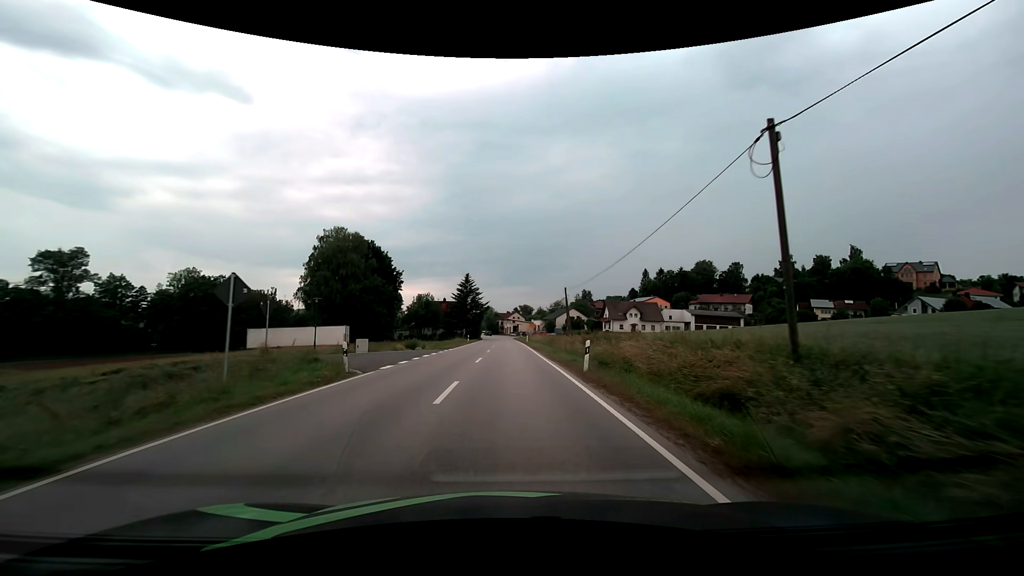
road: secondary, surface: asphalt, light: Day
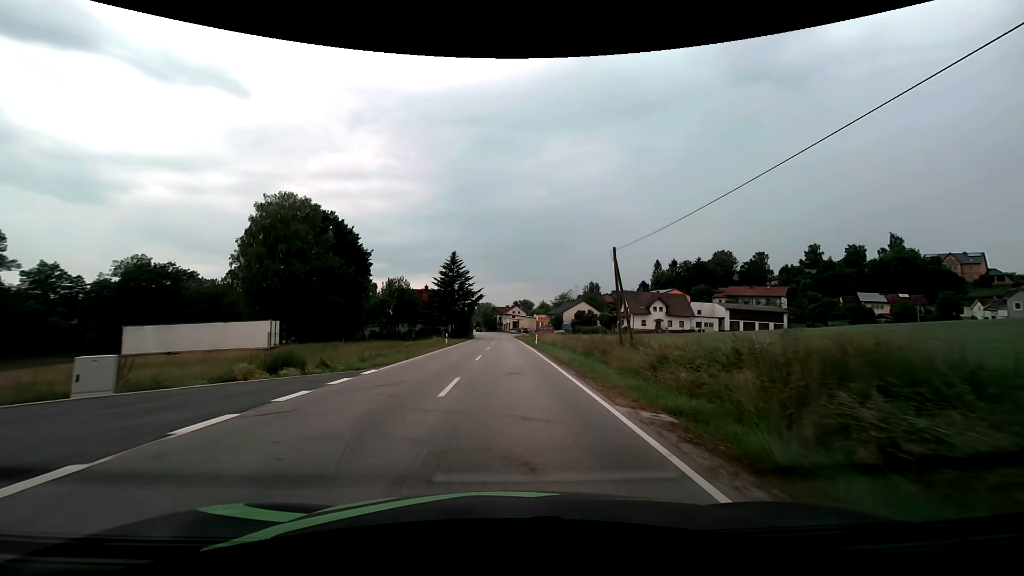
(0.0, +23.0) m; 0°
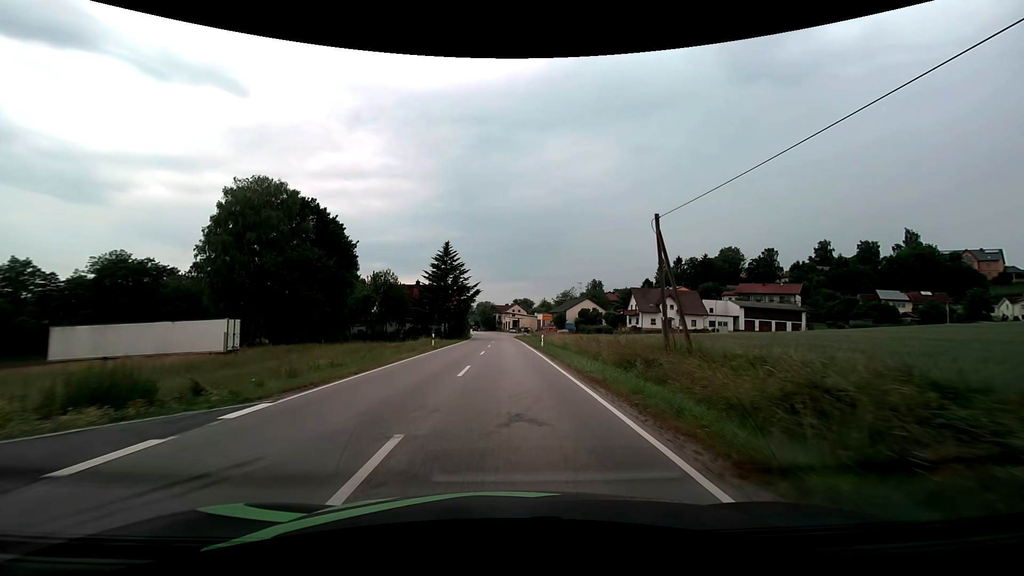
(0.0, +7.7) m; 0°
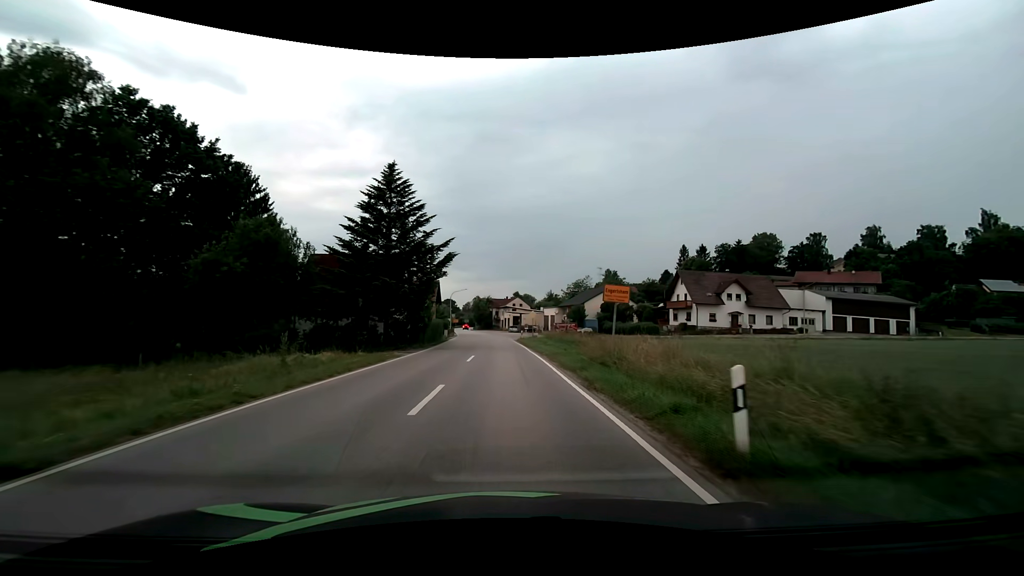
(+0.1, +30.8) m; 0°
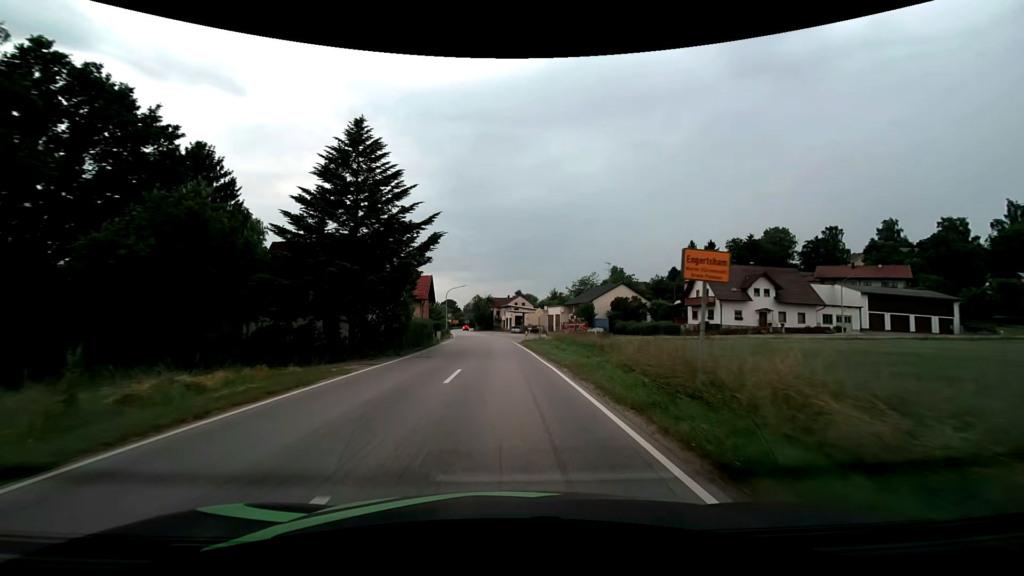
(0.0, +7.7) m; 0°
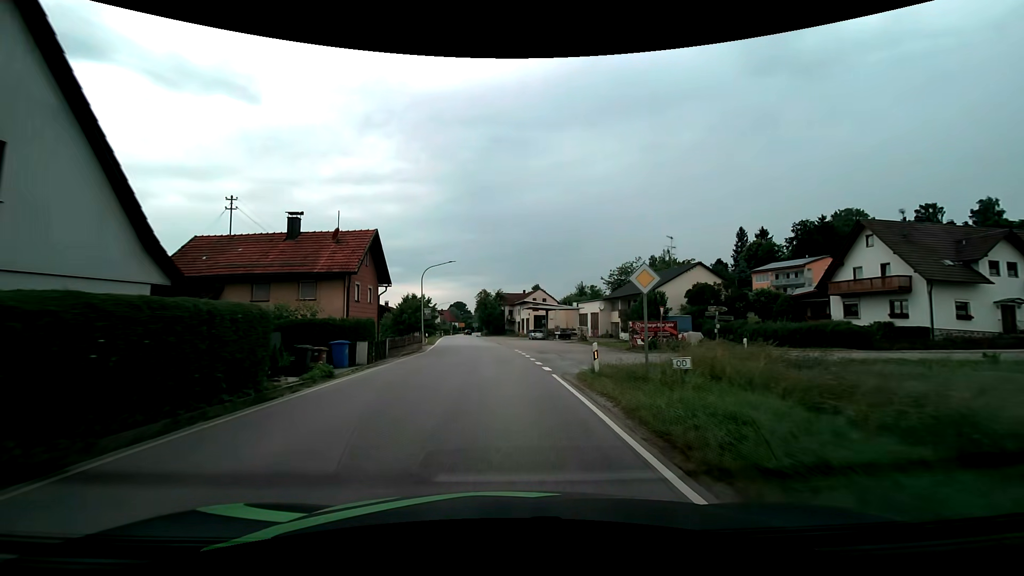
(-0.4, +30.5) m; -1°
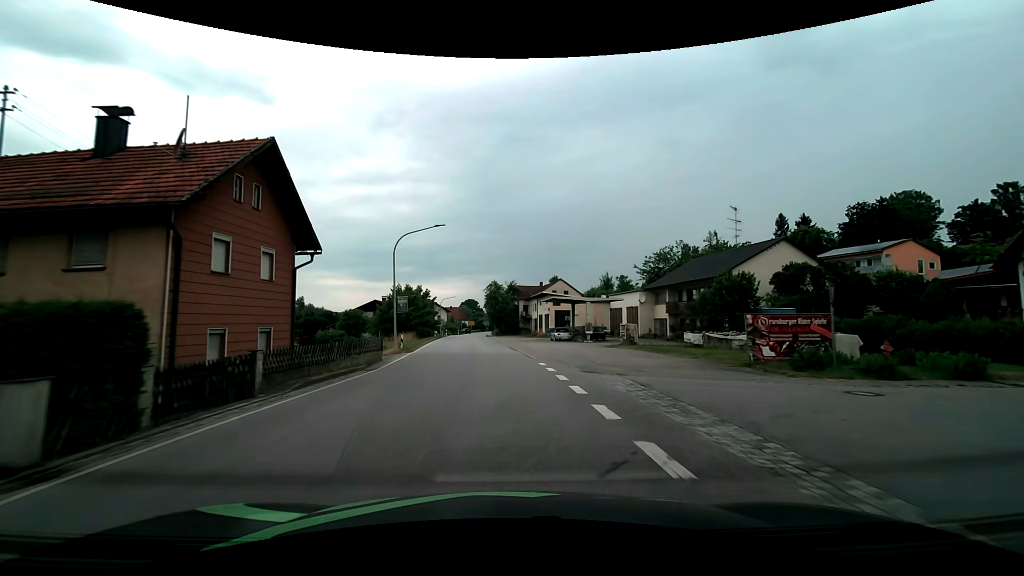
(-0.3, +15.2) m; -2°
(0, +10) (0, +20) (-1, +30) (-2, +40) (-3, +50) (-3, +60) (-4, +70) (-5, +80) (-6, +90) (-6, +100) m
